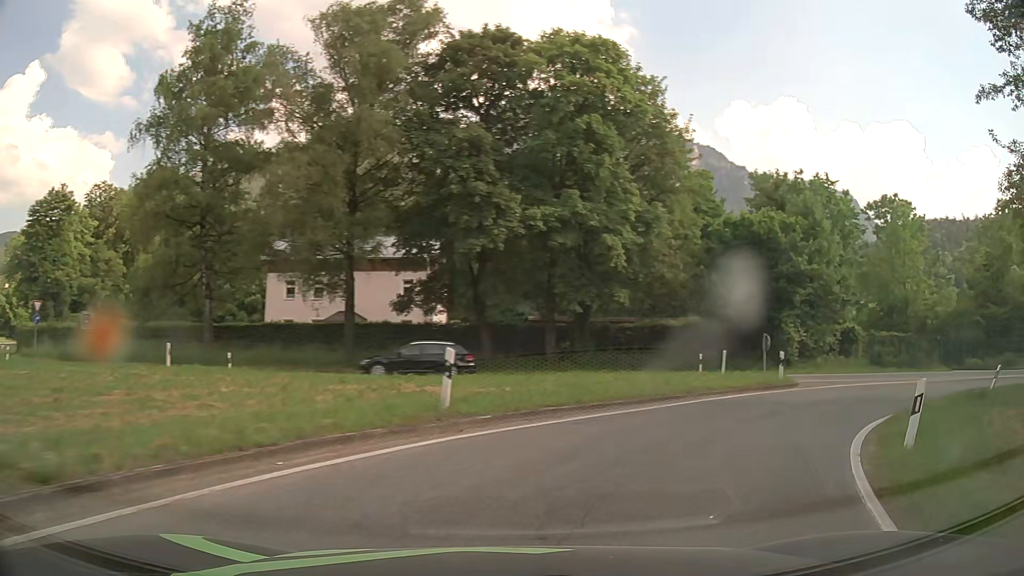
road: primary_link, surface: asphalt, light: Day
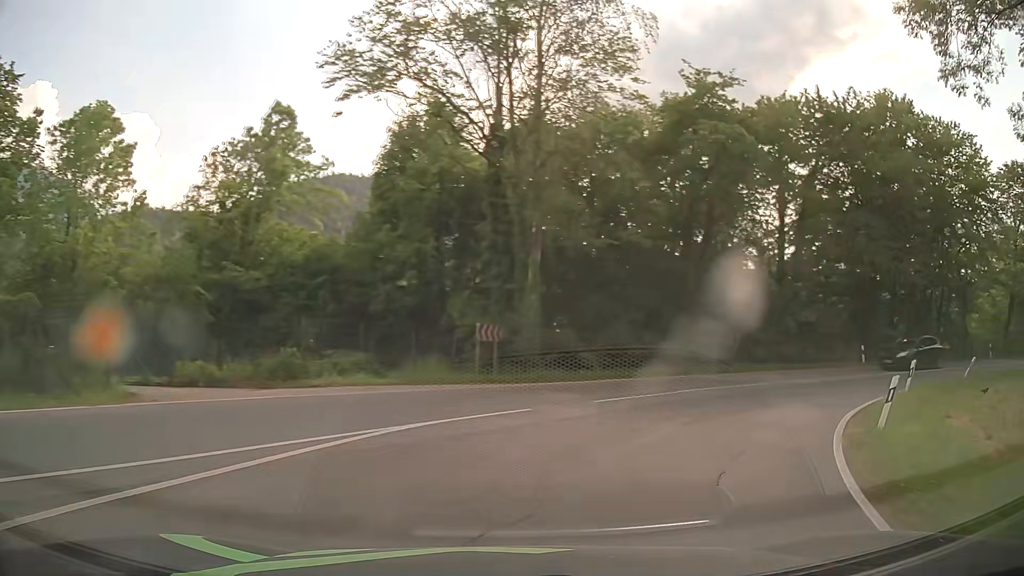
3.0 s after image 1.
(+14.6, +19.9) m; +68°
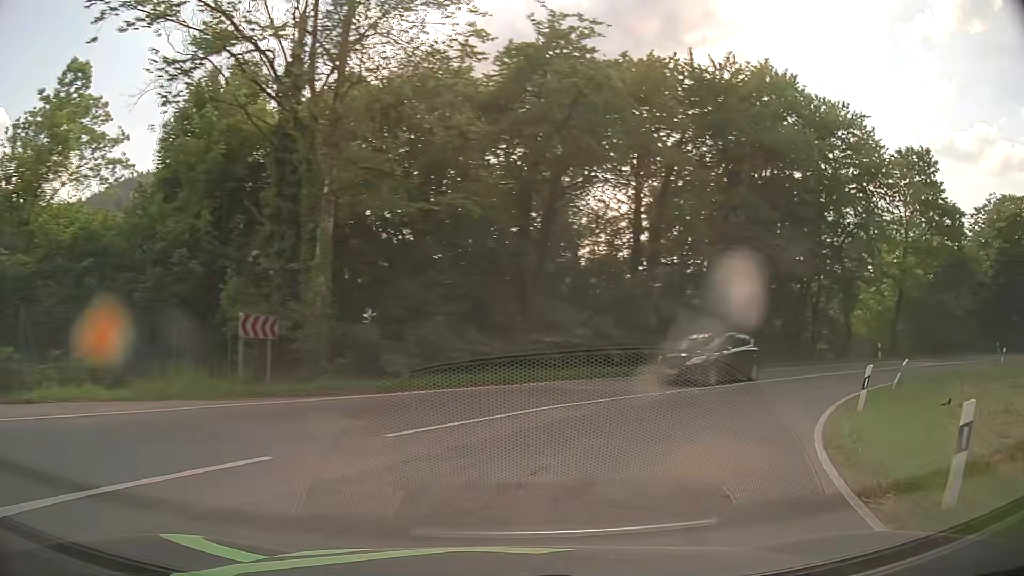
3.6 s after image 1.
(+0.9, +5.7) m; +16°
(+2, +10) (+7, +18) (+15, +25) (+24, +30) (+33, +34) (+42, +37) (+51, +41) (+61, +44) (+71, +47) (+80, +49) m
